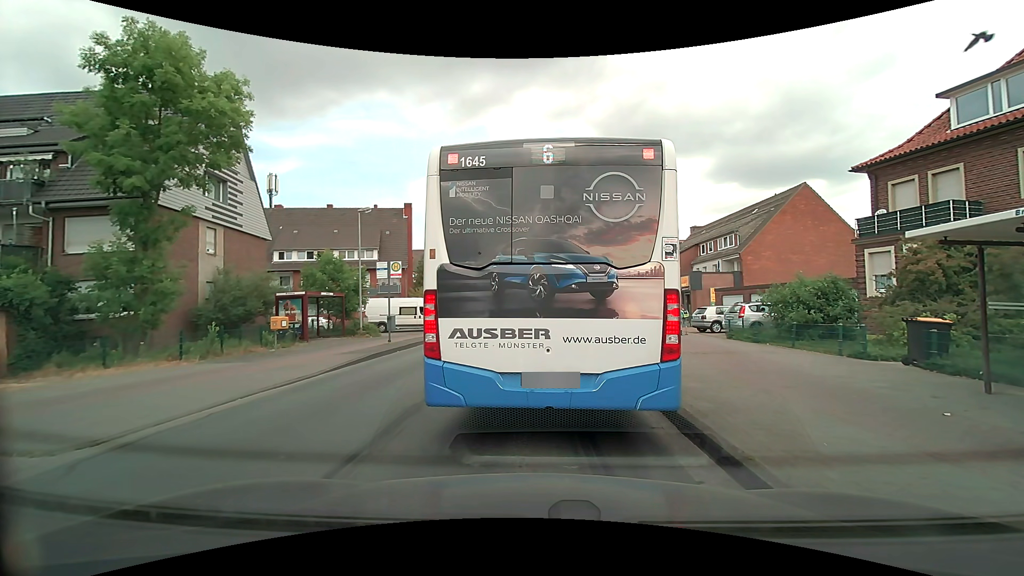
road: tertiary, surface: asphalt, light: Day
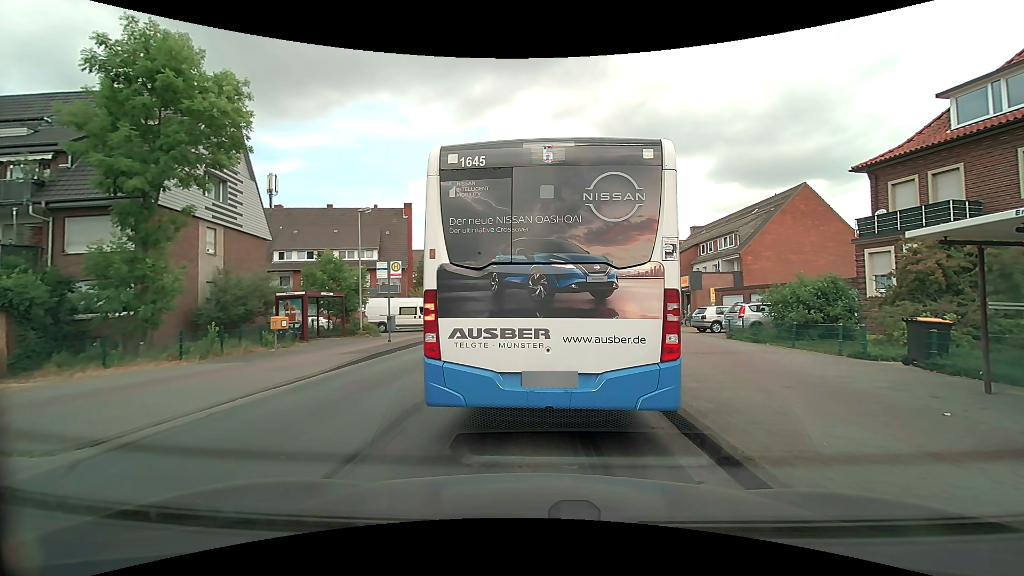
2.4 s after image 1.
(0.0, 0.0) m; 0°
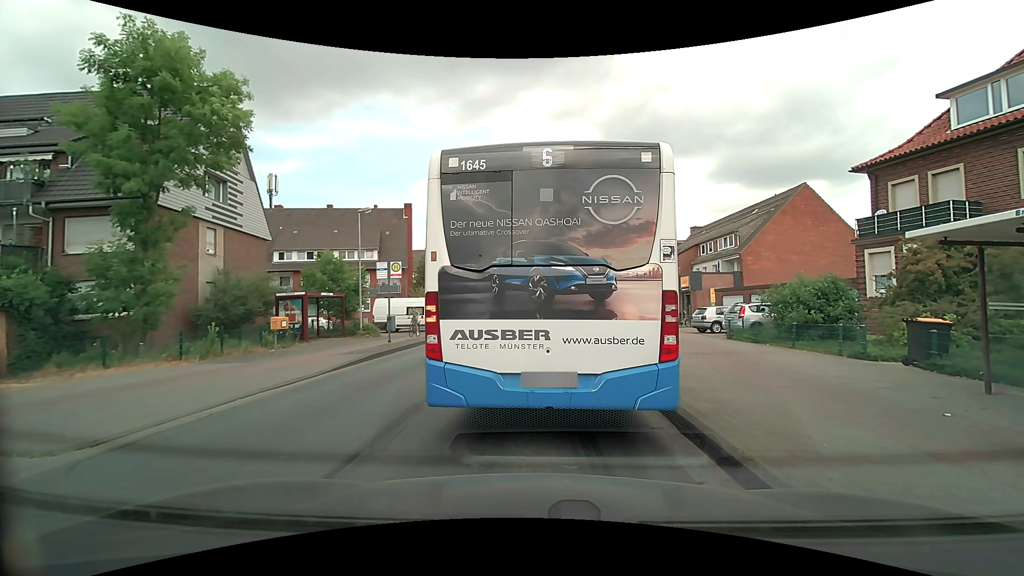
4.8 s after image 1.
(0.0, 0.0) m; 0°
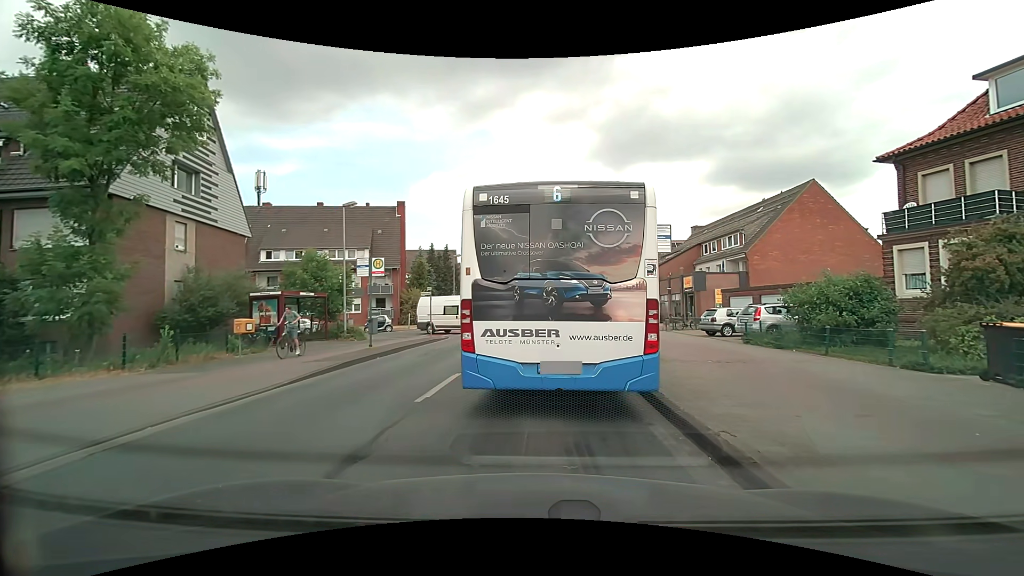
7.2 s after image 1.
(0.0, +2.1) m; 0°
